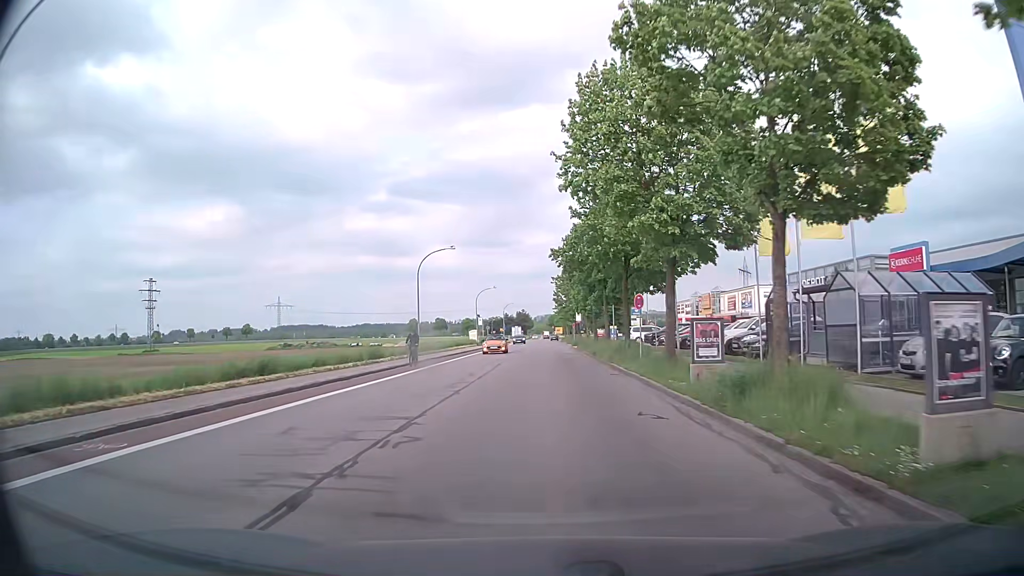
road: tertiary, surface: asphalt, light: Day
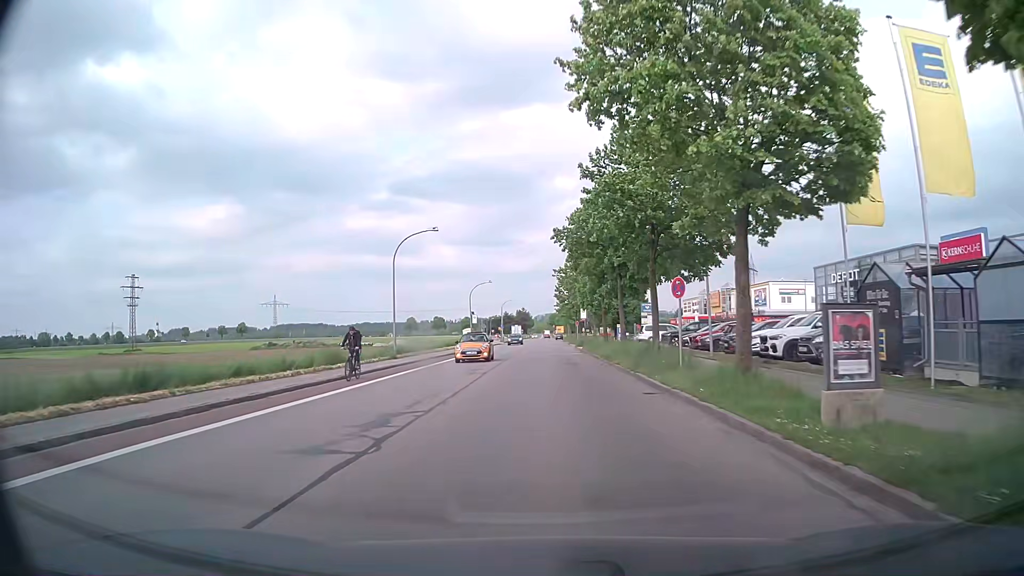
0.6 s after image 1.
(0.0, +7.6) m; -1°
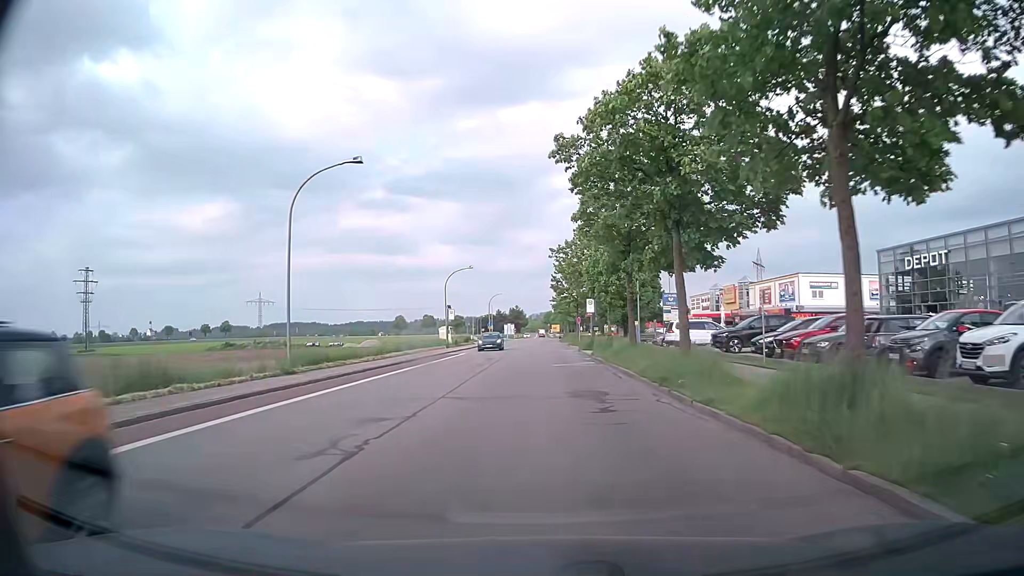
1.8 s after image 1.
(+0.2, +15.3) m; +1°
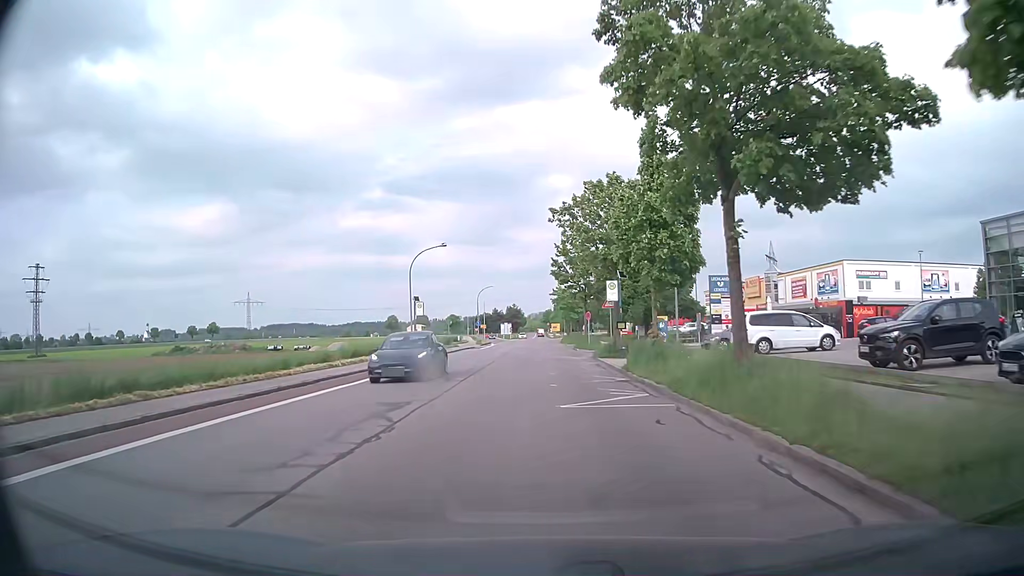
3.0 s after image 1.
(+0.1, +15.5) m; +1°
(0, +10) (0, +20) (0, +30) (0, +40) (-1, +50) (-1, +60) (-1, +70) (-1, +80) (-1, +90) (-1, +100) m
